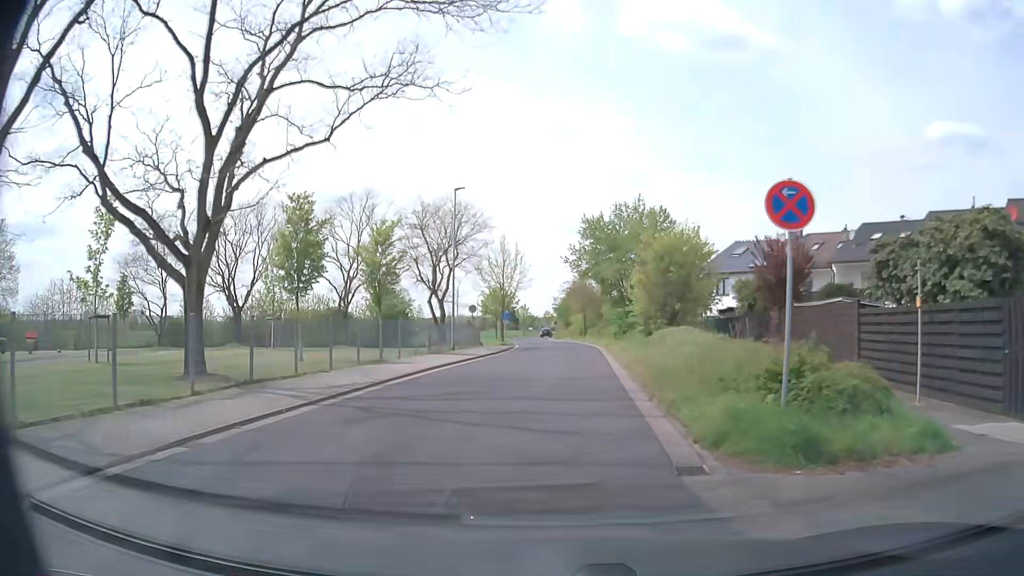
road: unclassified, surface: asphalt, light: Day
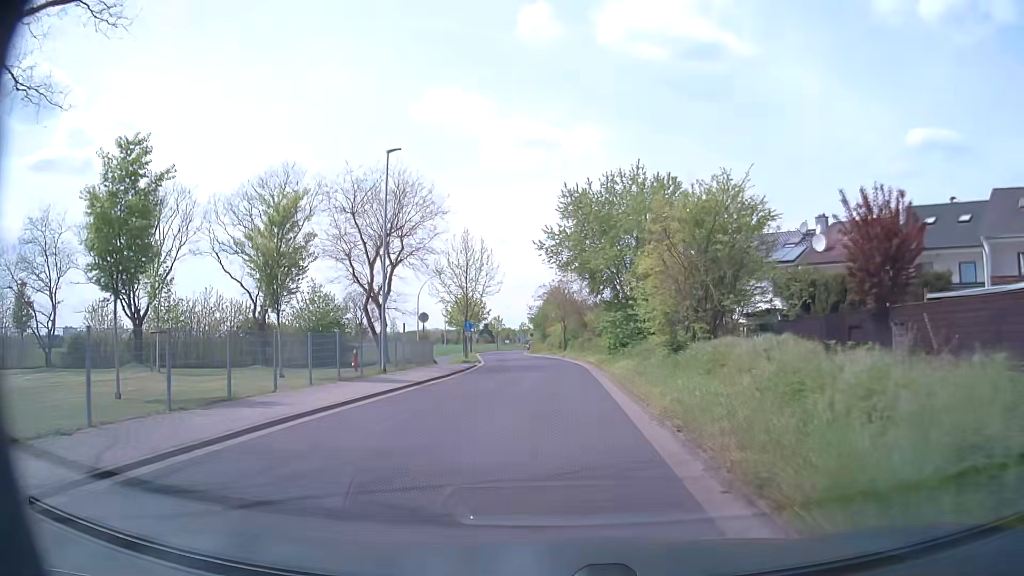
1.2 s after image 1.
(+0.4, +10.7) m; +3°
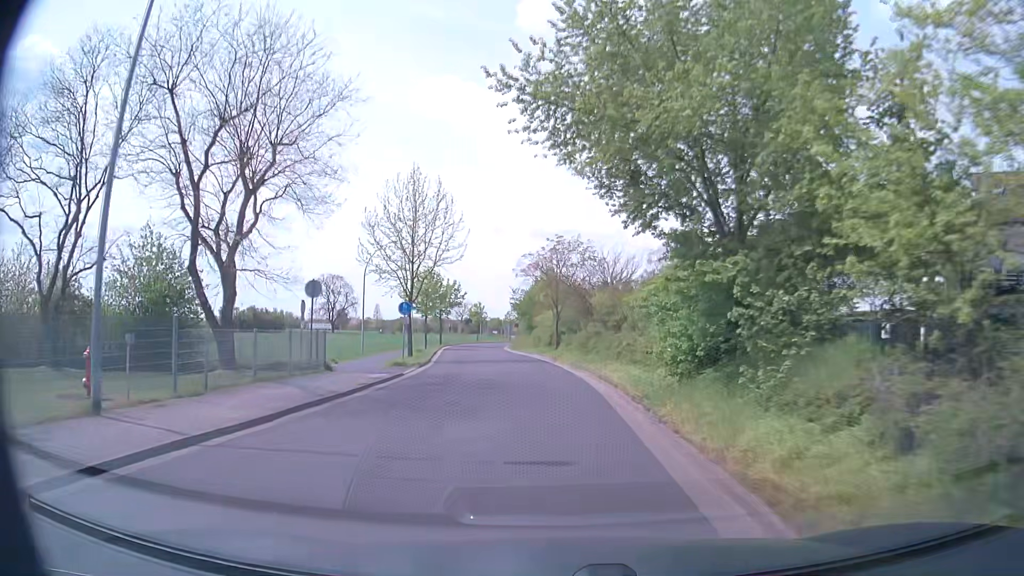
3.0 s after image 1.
(0.0, +17.4) m; 0°
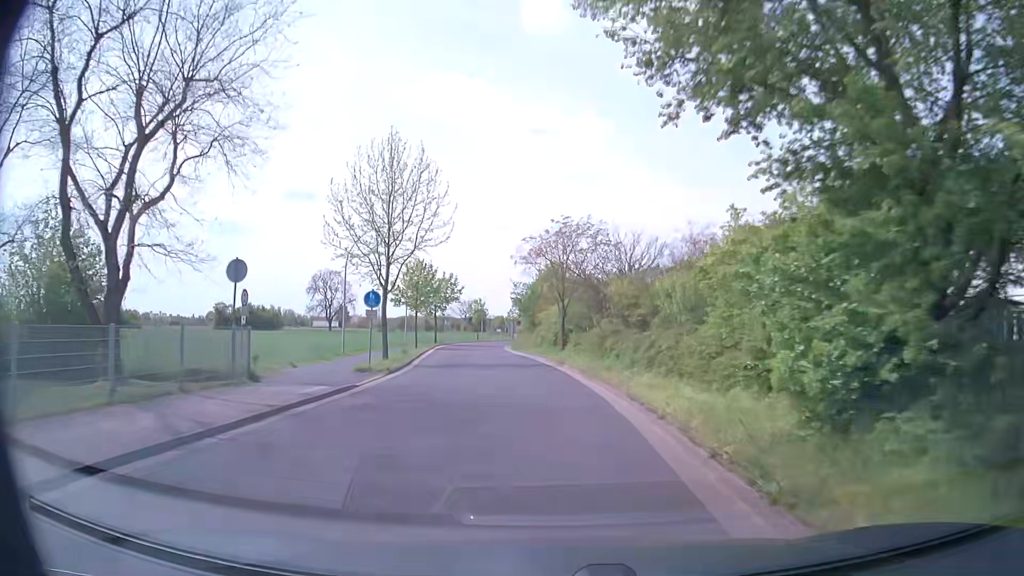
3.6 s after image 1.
(0.0, +6.2) m; -1°
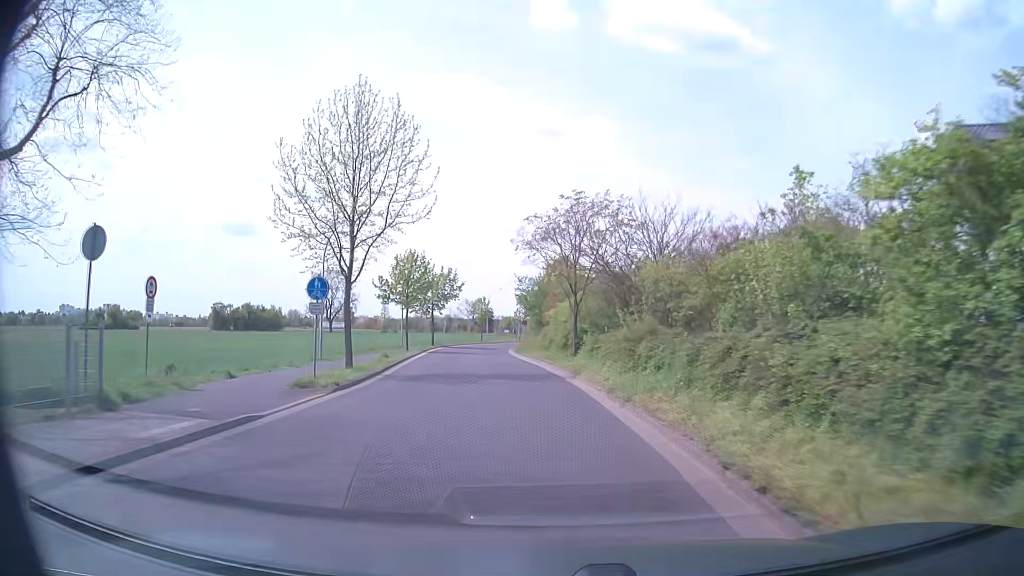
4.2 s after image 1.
(0.0, +6.4) m; 0°
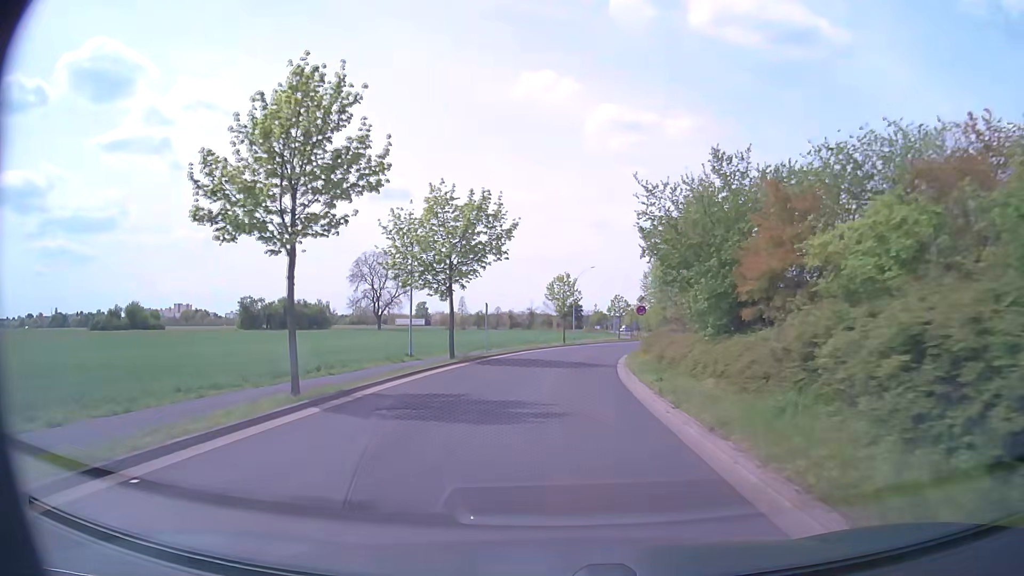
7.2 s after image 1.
(-2.8, +33.0) m; -7°
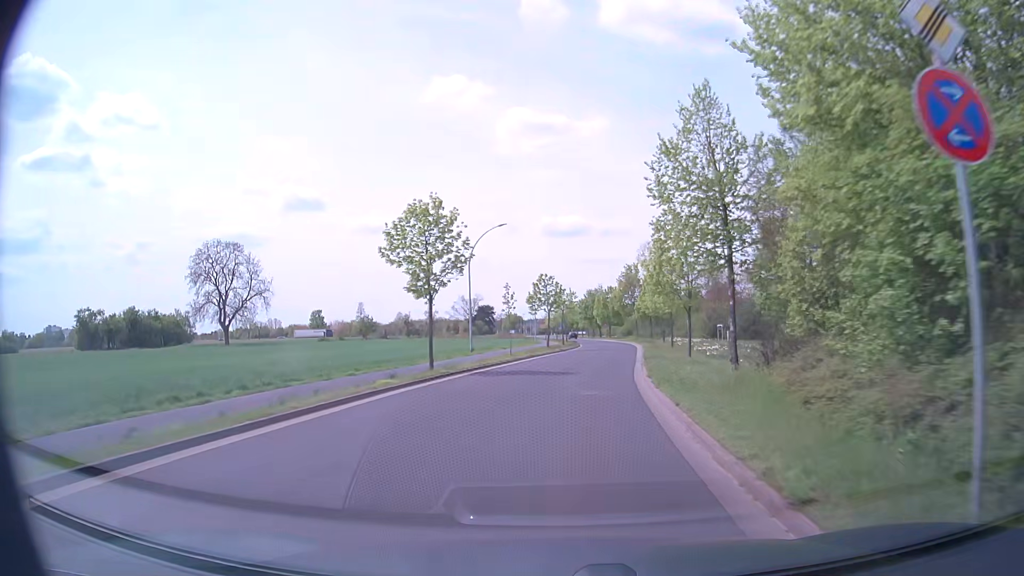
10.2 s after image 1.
(+1.7, +34.9) m; +7°
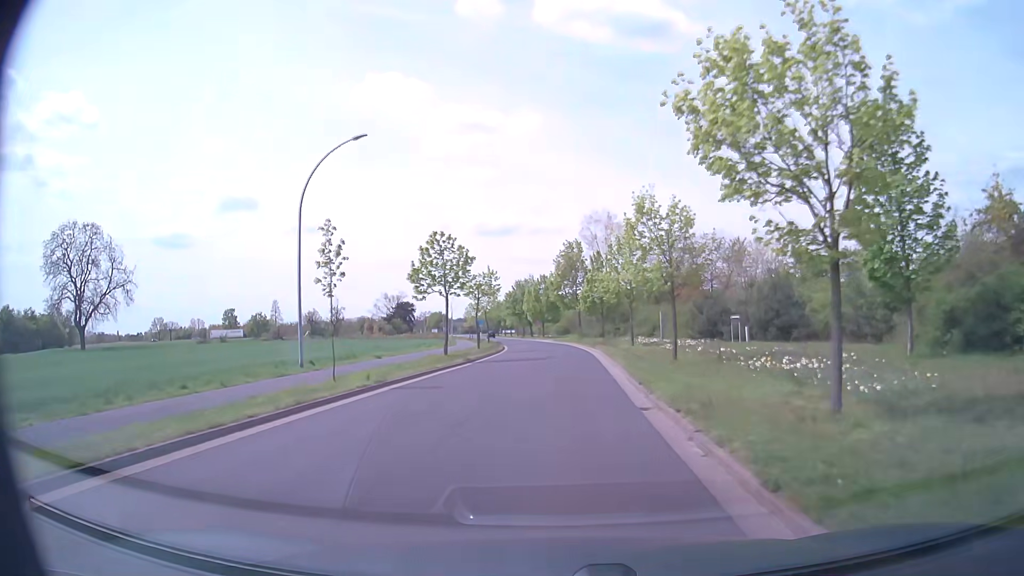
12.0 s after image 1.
(+1.2, +21.7) m; +6°
(0, +10) (0, +20) (0, +30) (0, +40) (0, +50) (-1, +60) (-2, +70) (-3, +80) (-4, +90) (-6, +100) m
